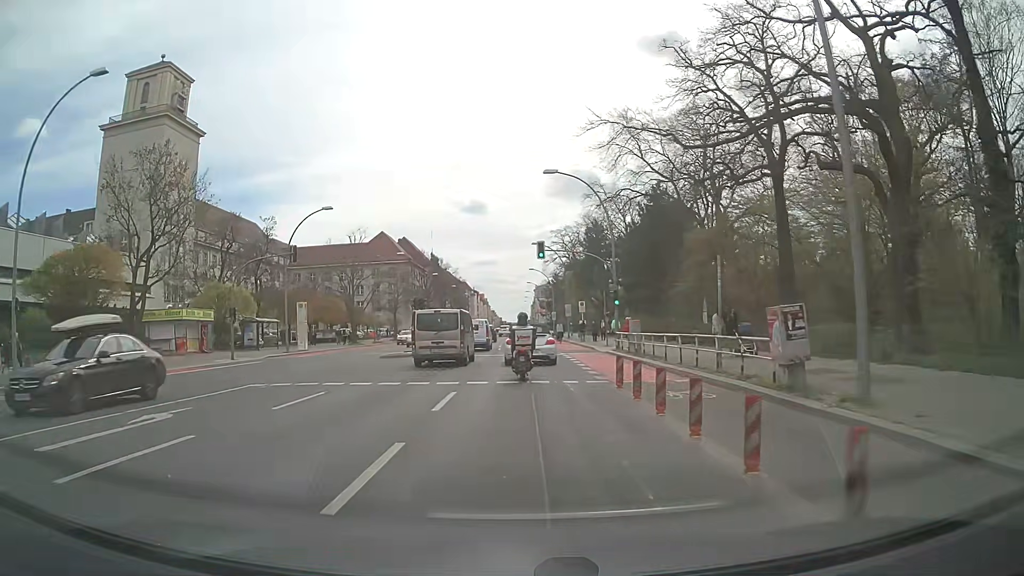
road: primary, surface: asphalt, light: Day
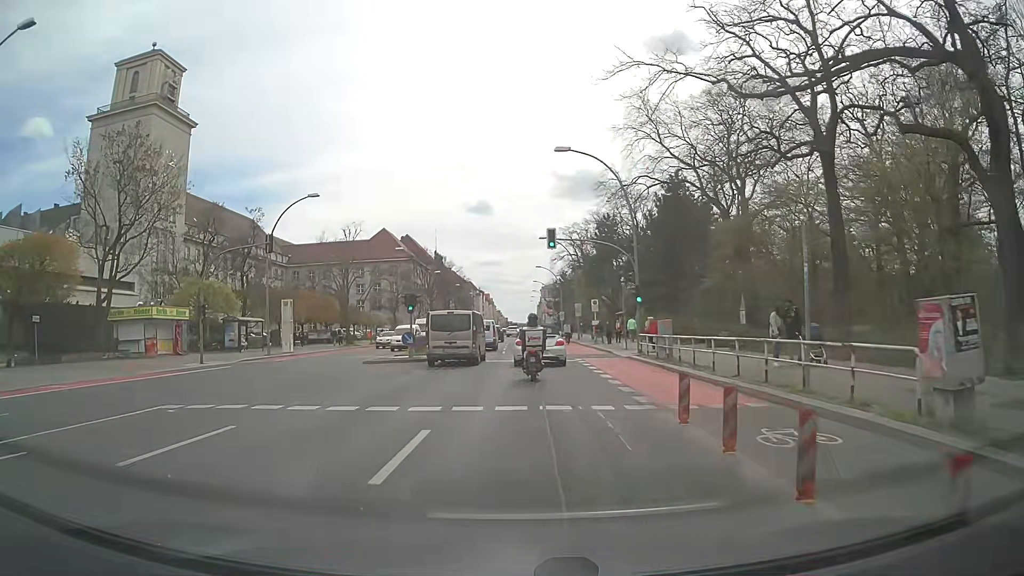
(0.0, +5.0) m; 0°
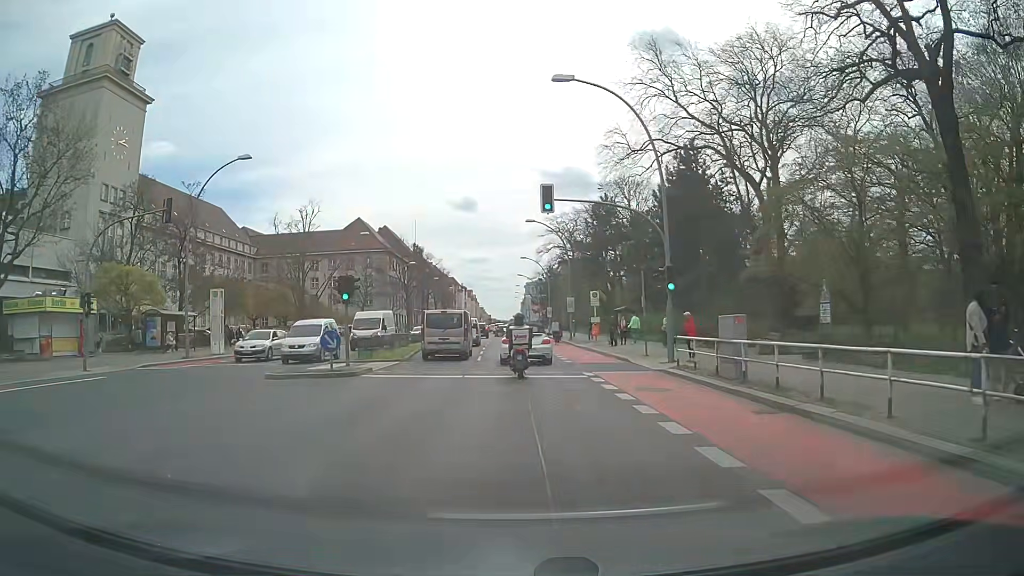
(+0.1, +9.6) m; +1°
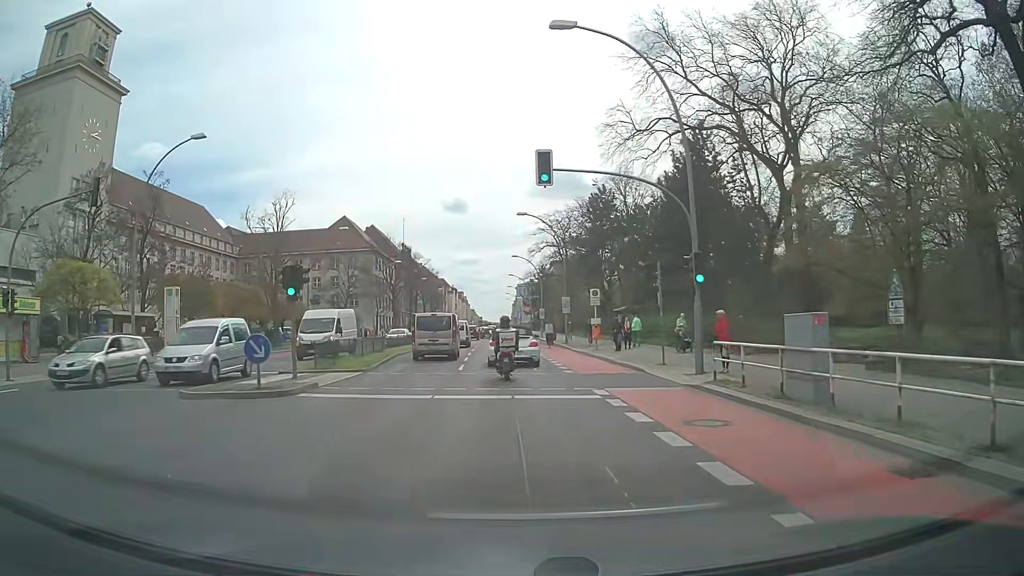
(0.0, +4.7) m; +1°
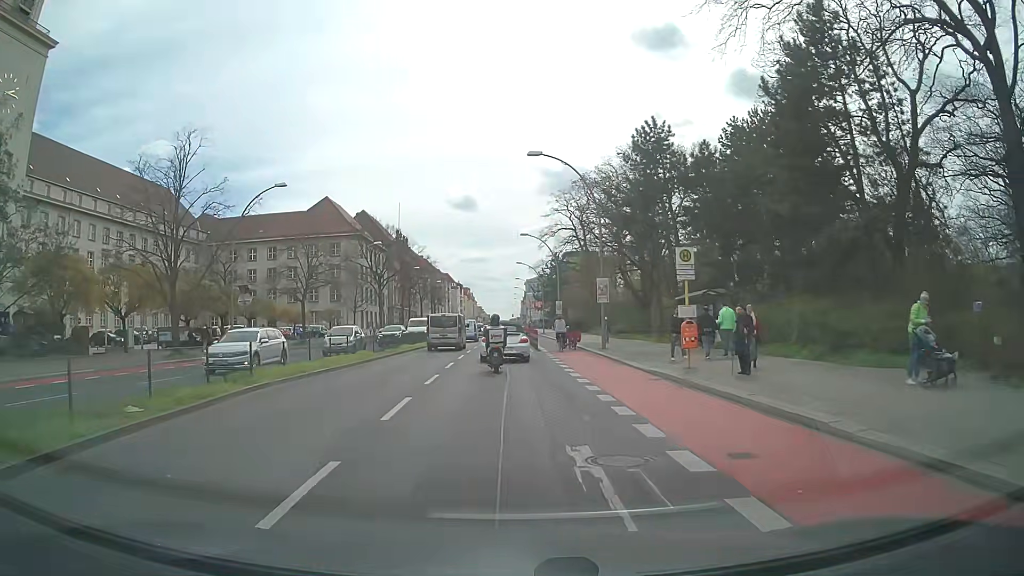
(-0.1, +18.3) m; -1°
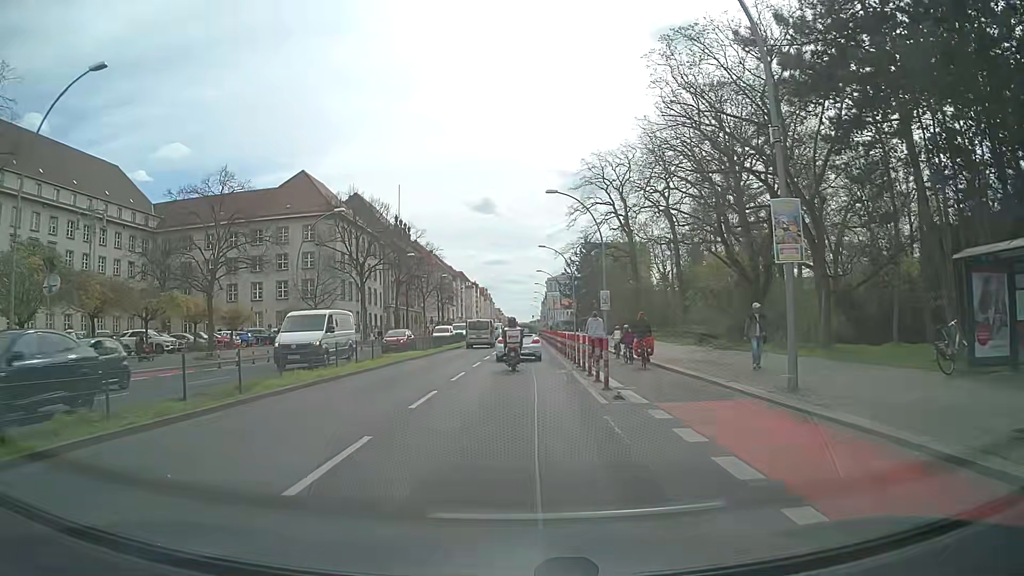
(-0.3, +22.5) m; -2°
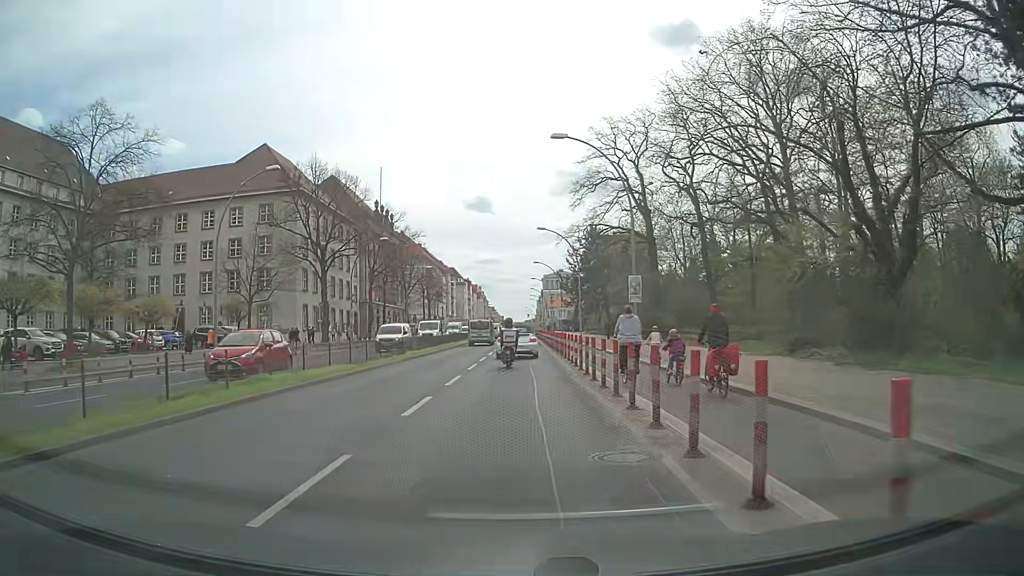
(+0.1, +13.3) m; 0°
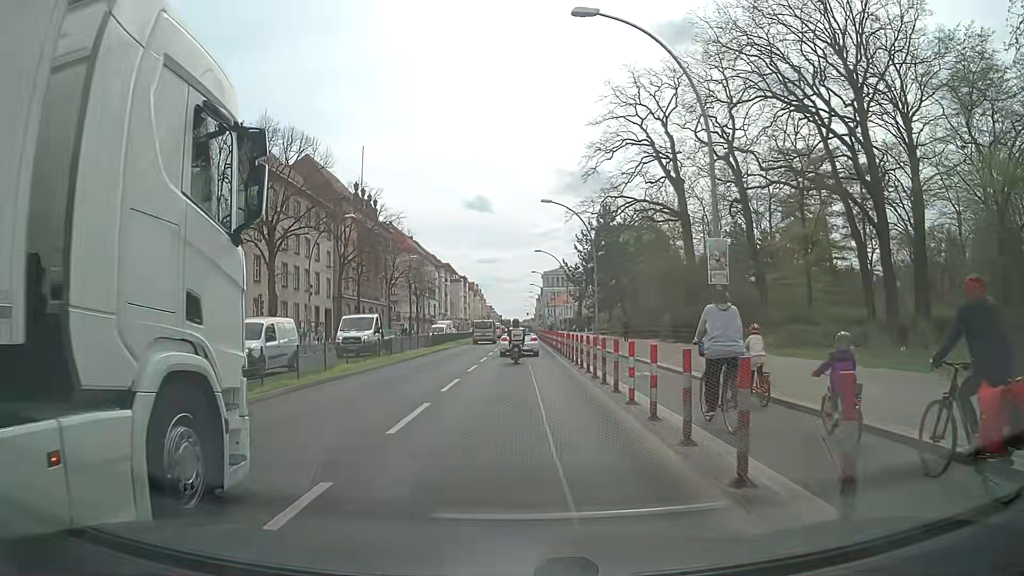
(+0.1, +13.4) m; +1°
